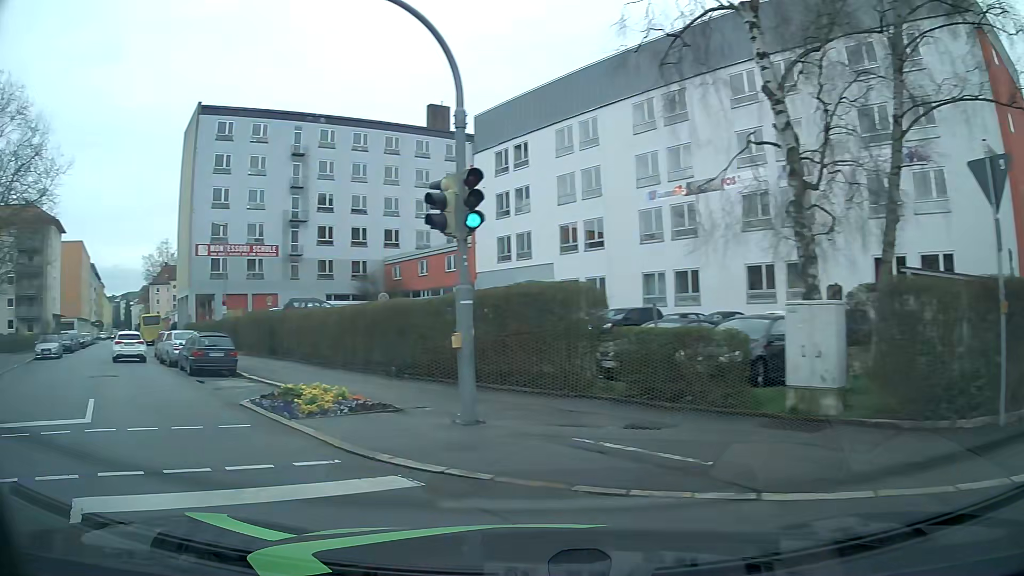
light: Day
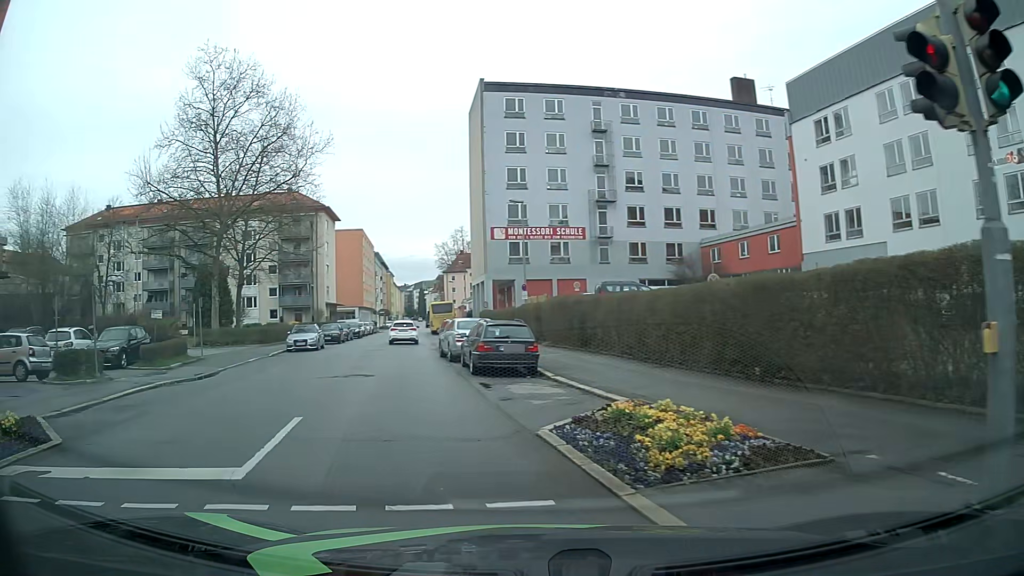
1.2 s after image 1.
(-1.1, +4.9) m; -24°
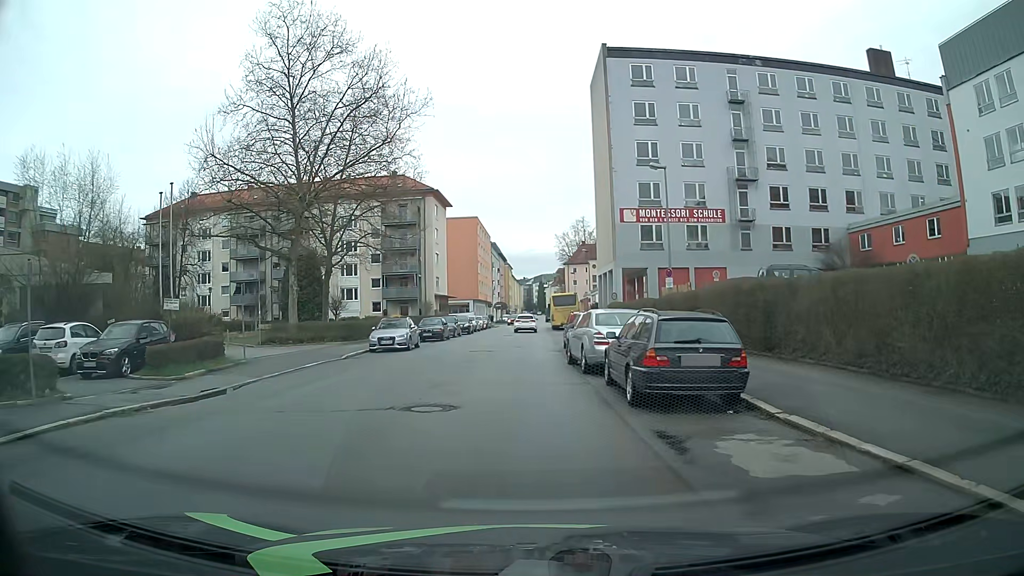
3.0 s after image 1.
(-1.0, +7.4) m; -10°
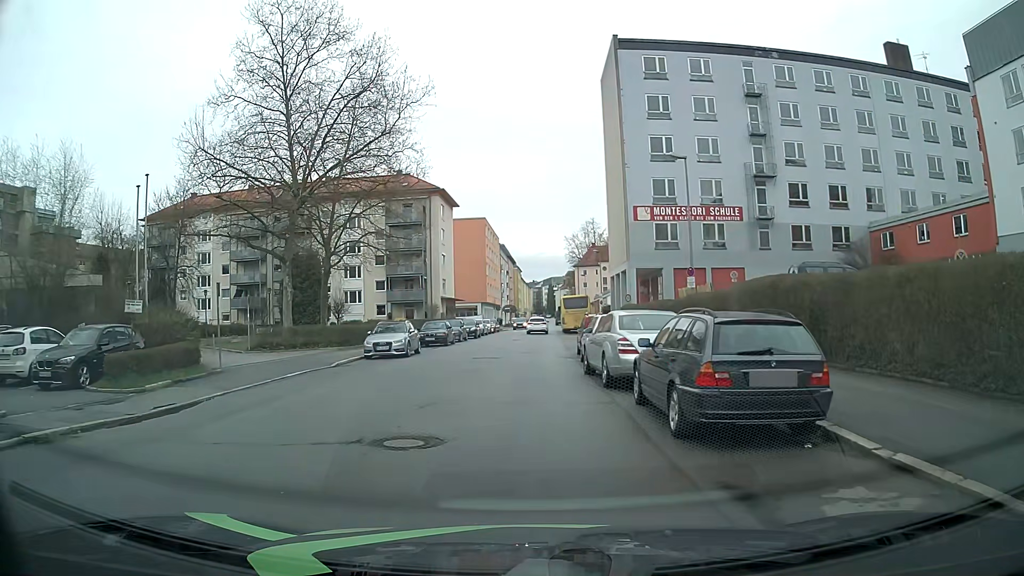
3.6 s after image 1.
(0.0, +2.5) m; -1°
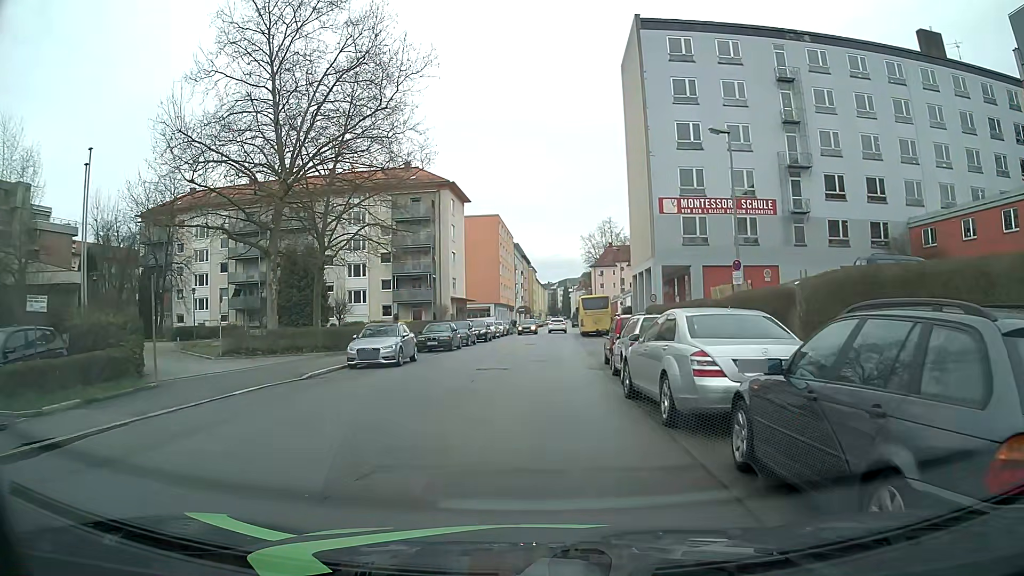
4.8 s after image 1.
(-0.1, +4.4) m; -1°
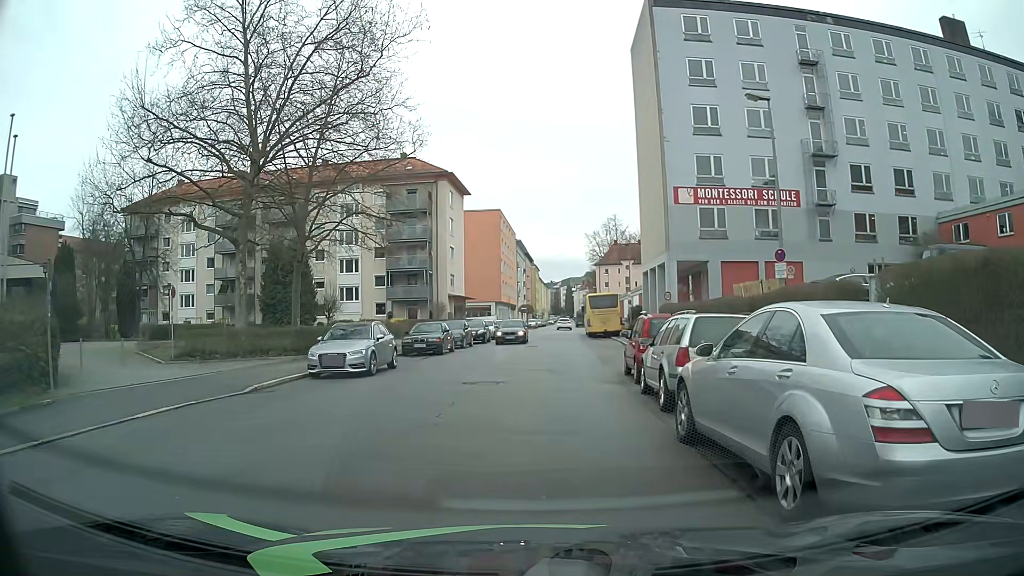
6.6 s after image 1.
(0.0, +3.9) m; -2°
